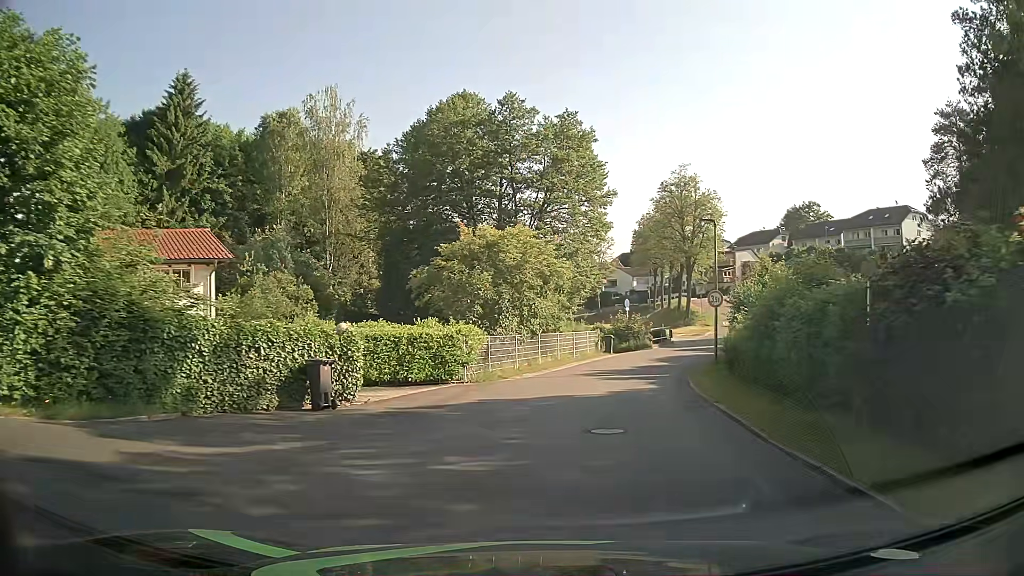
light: Day
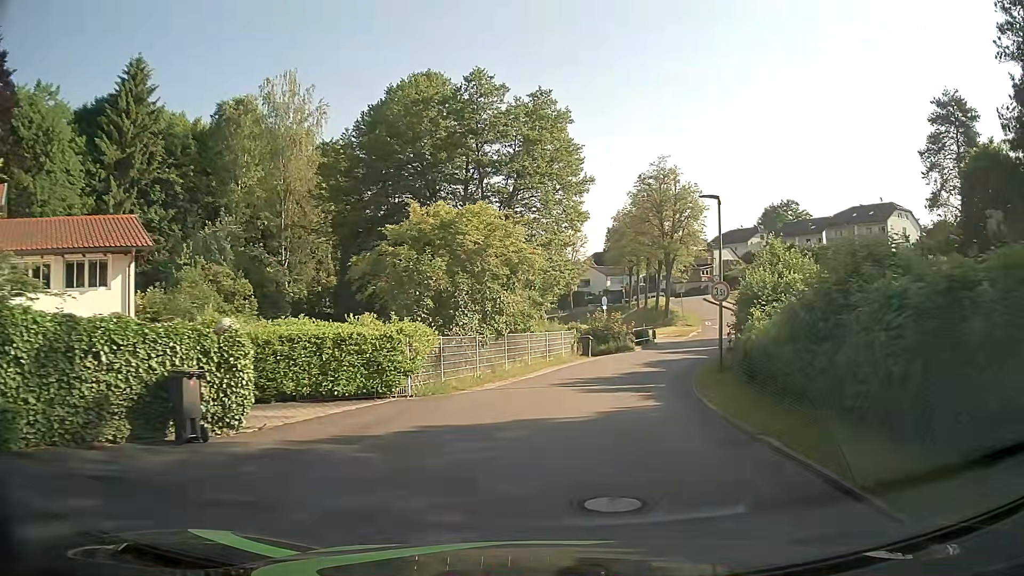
(+0.1, +4.2) m; +2°
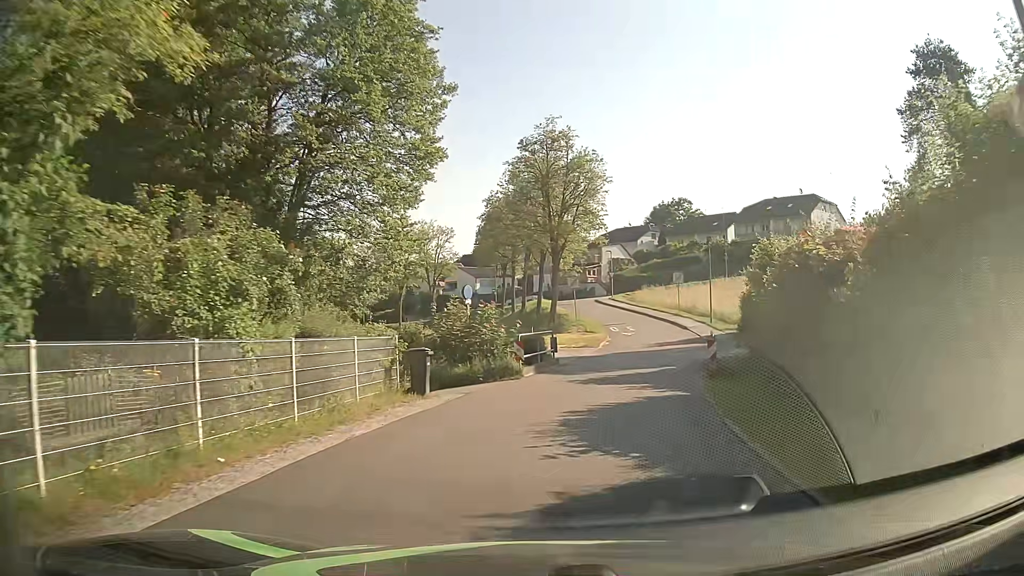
(+1.6, +16.6) m; +11°
(+1, +10) (+2, +20) (+5, +30) (+6, +39) (+7, +49) (+6, +59) (+4, +69) (+6, +79) (+14, +85) (+23, +83) m
